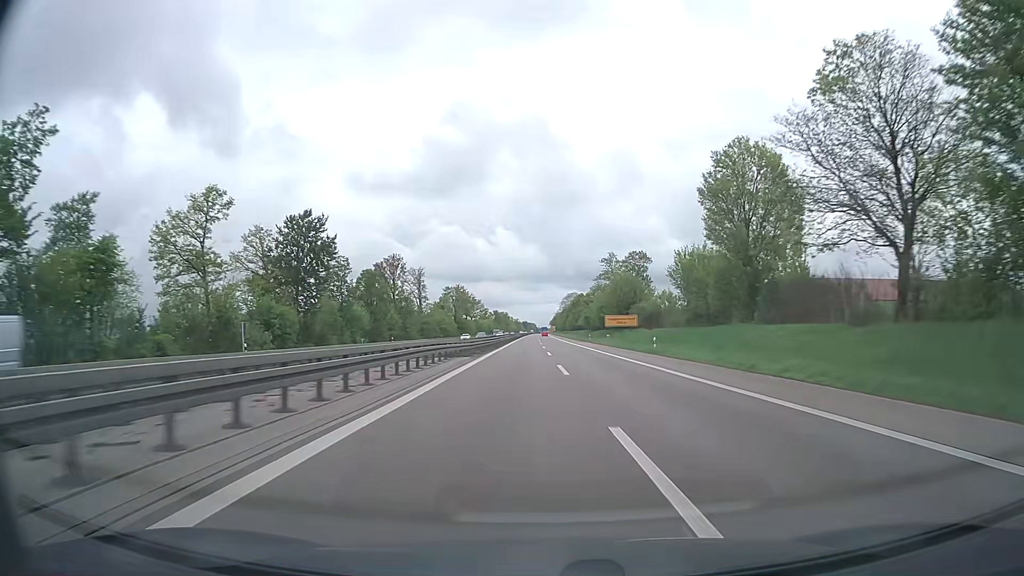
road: trunk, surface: asphalt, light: Day
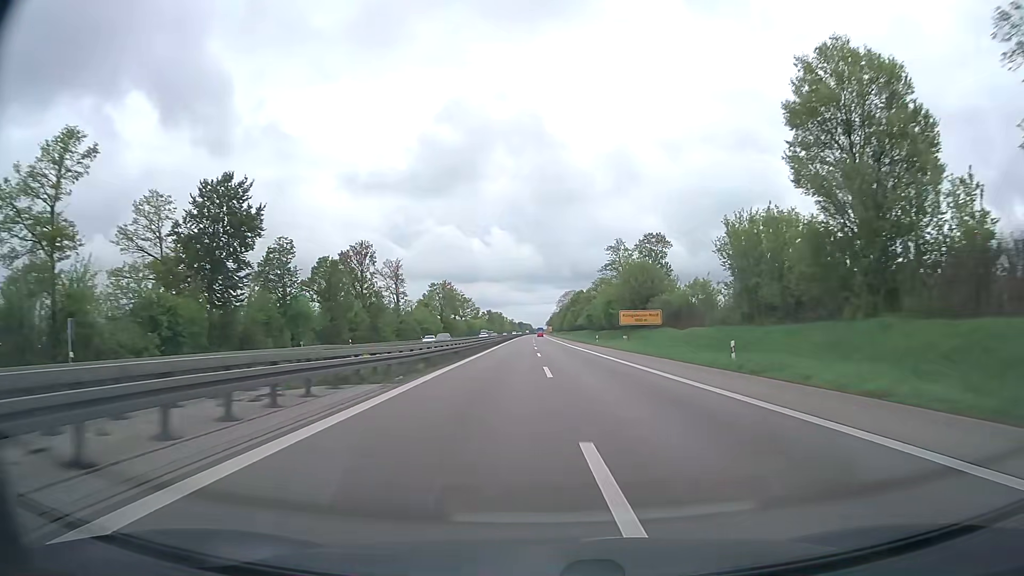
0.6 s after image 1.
(+0.1, +19.3) m; 0°
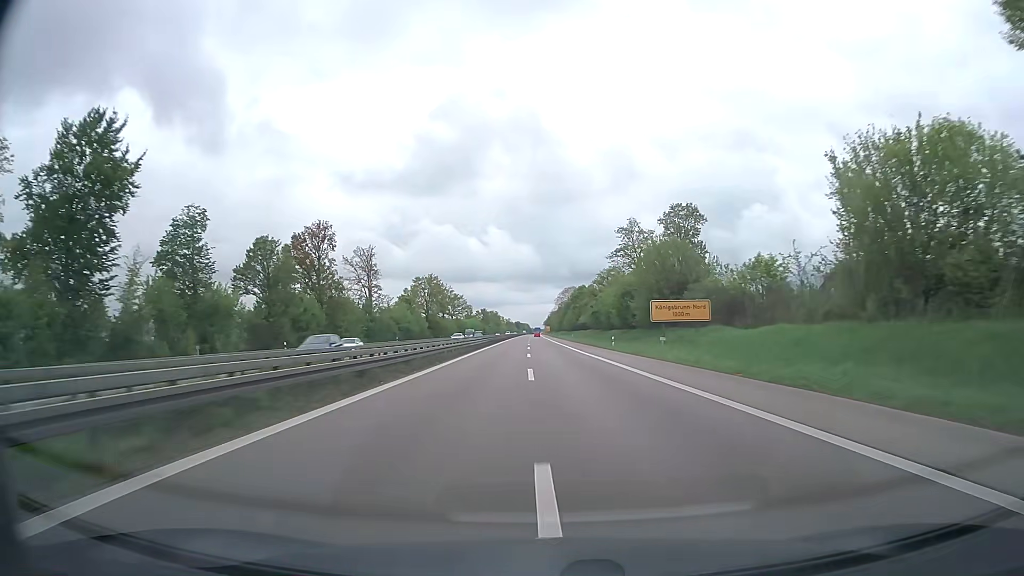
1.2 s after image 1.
(0.0, +19.3) m; 0°
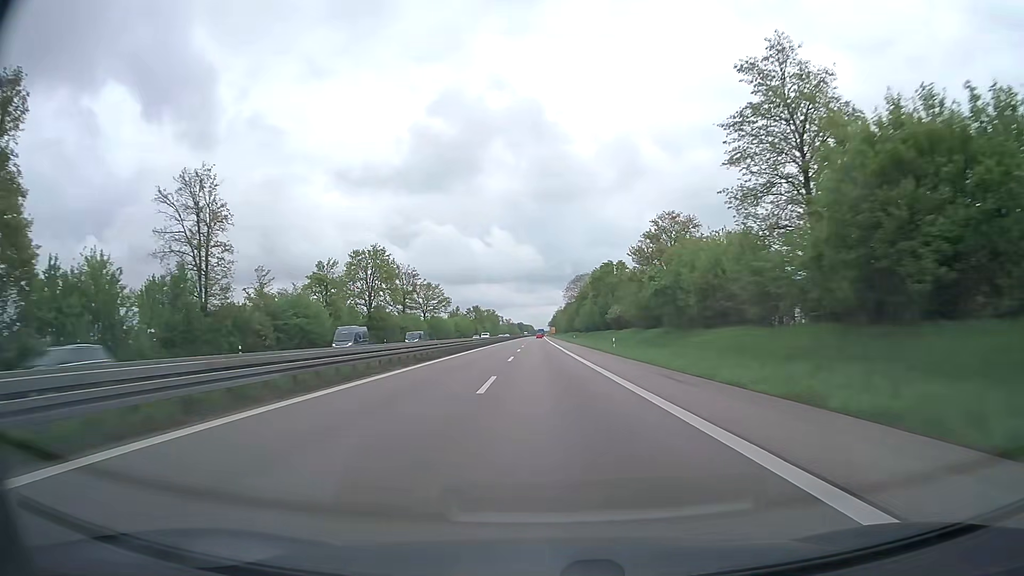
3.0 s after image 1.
(-0.1, +58.0) m; 0°
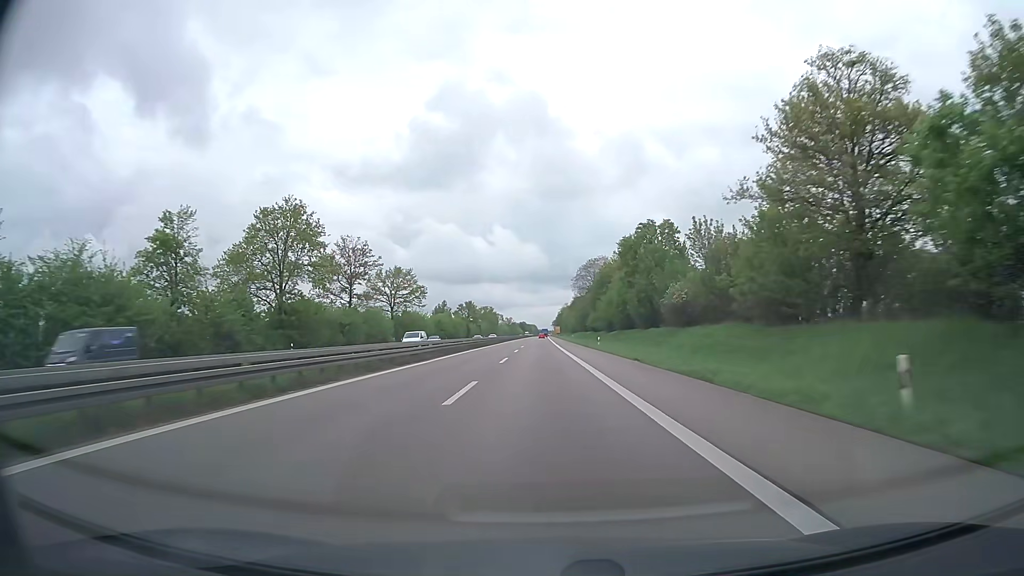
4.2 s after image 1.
(-0.1, +38.6) m; 0°
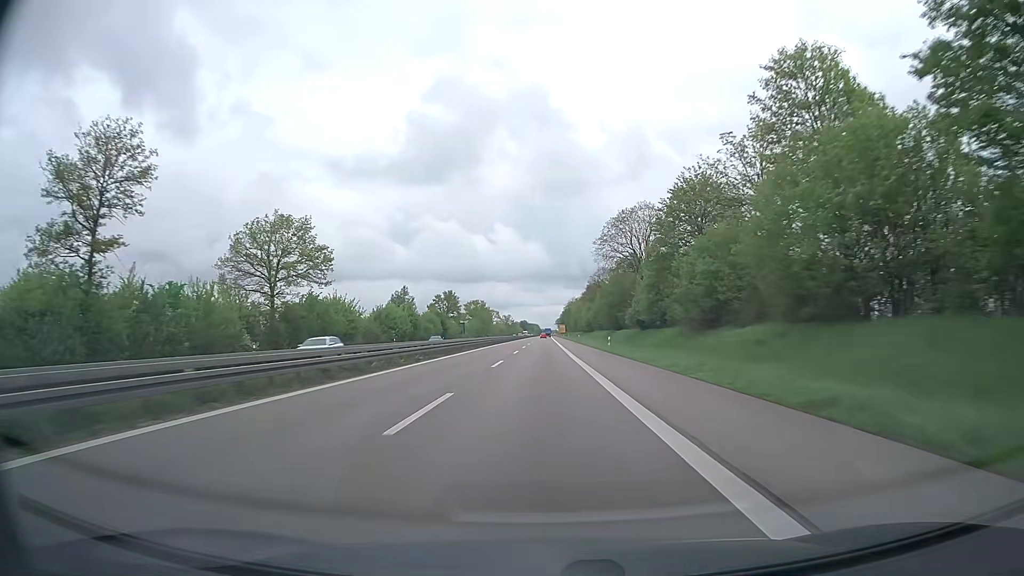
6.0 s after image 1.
(-0.1, +58.0) m; 0°
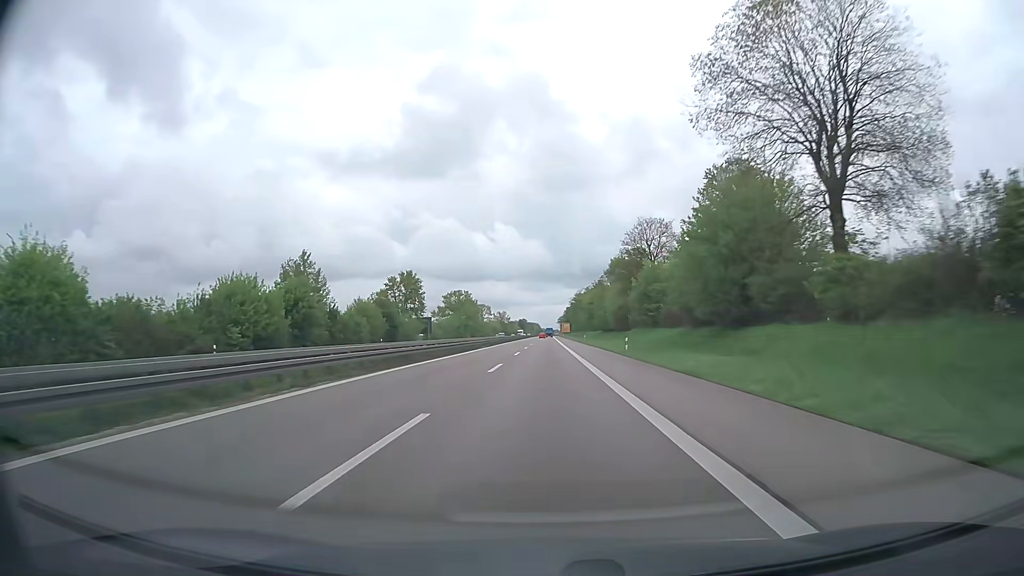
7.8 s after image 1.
(0.0, +58.0) m; 0°
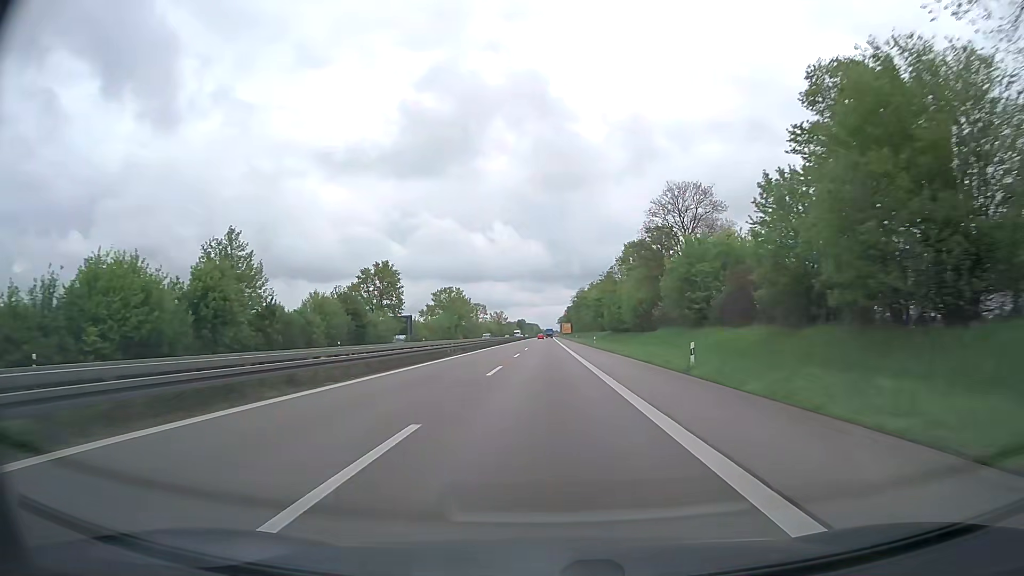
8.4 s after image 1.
(0.0, +19.3) m; 0°
(0, +10) (0, +20) (0, +30) (0, +40) (0, +50) (0, +60) (0, +70) (0, +80) (0, +90) (0, +100) m
